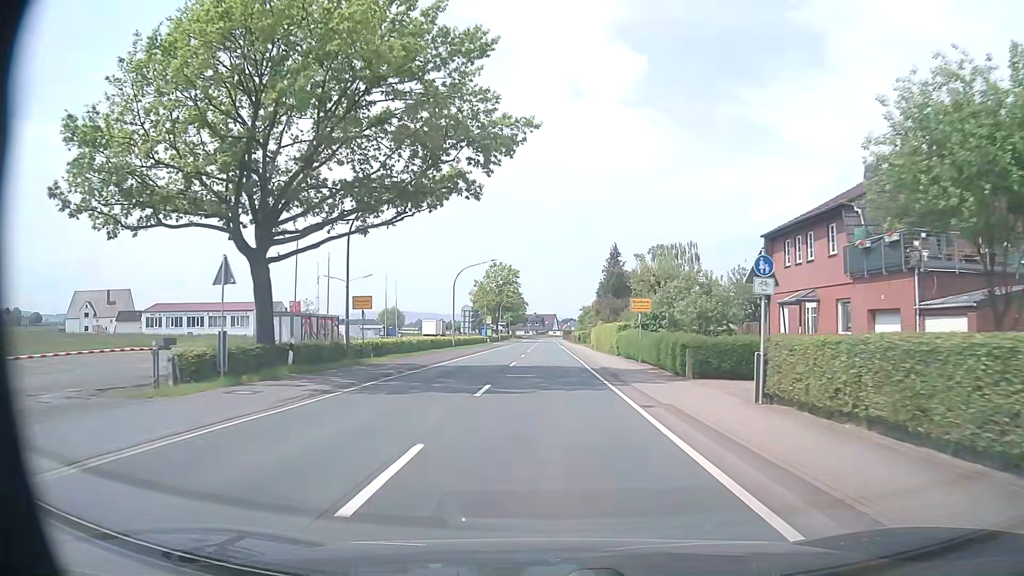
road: primary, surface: asphalt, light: Day
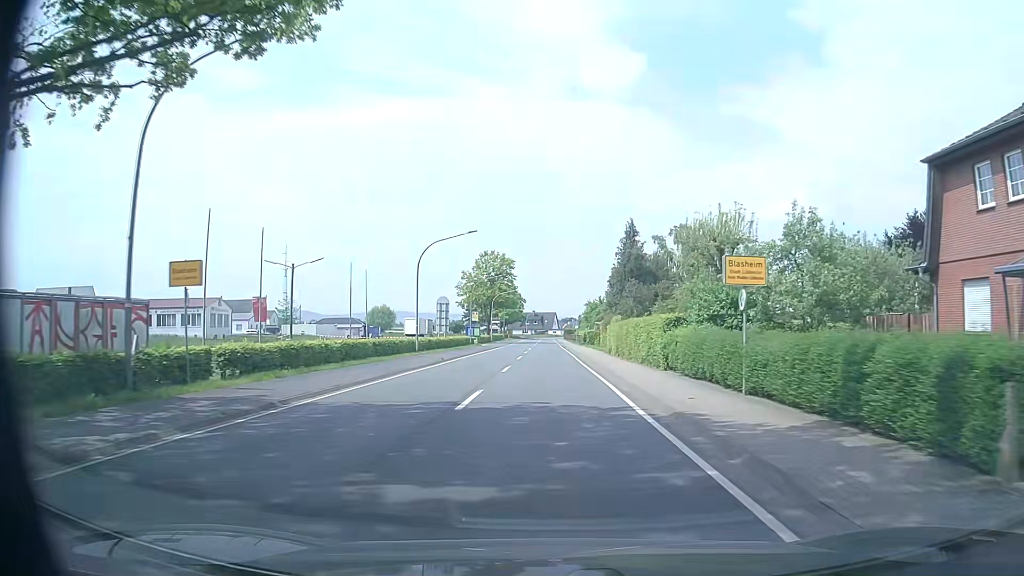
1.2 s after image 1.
(-0.1, +16.1) m; 0°
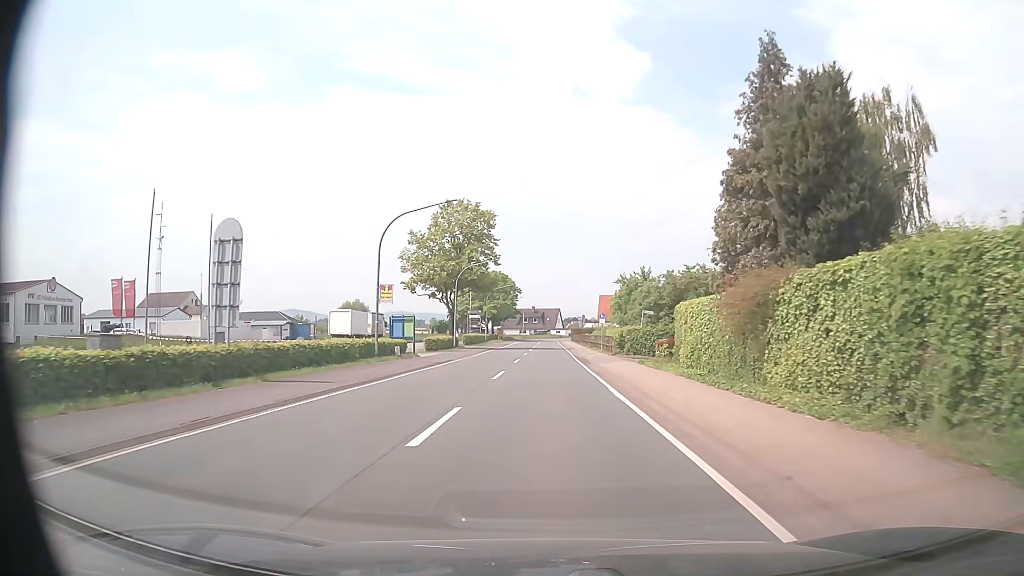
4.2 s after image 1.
(0.0, +40.3) m; 0°
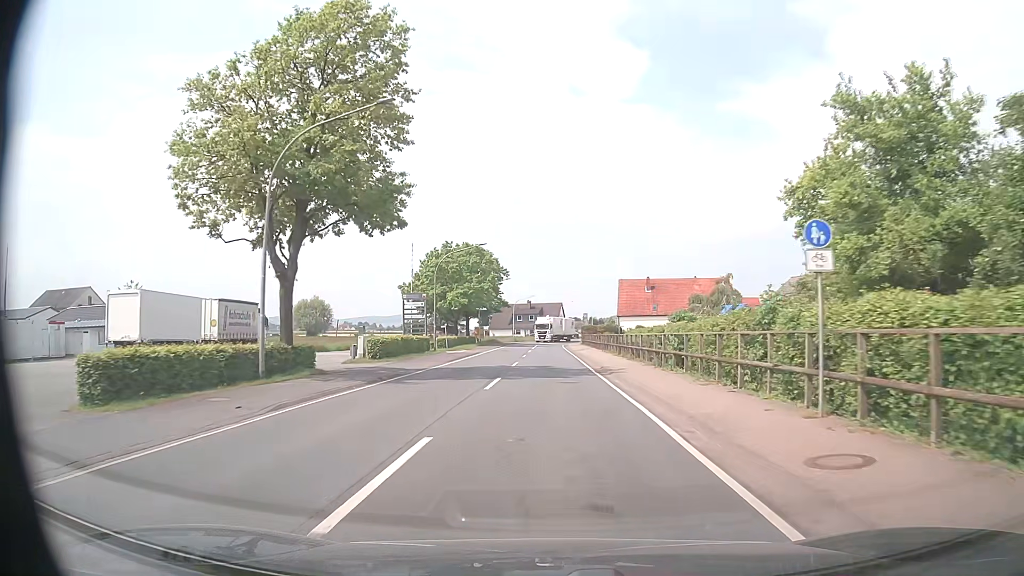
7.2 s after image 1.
(0.0, +40.4) m; 0°
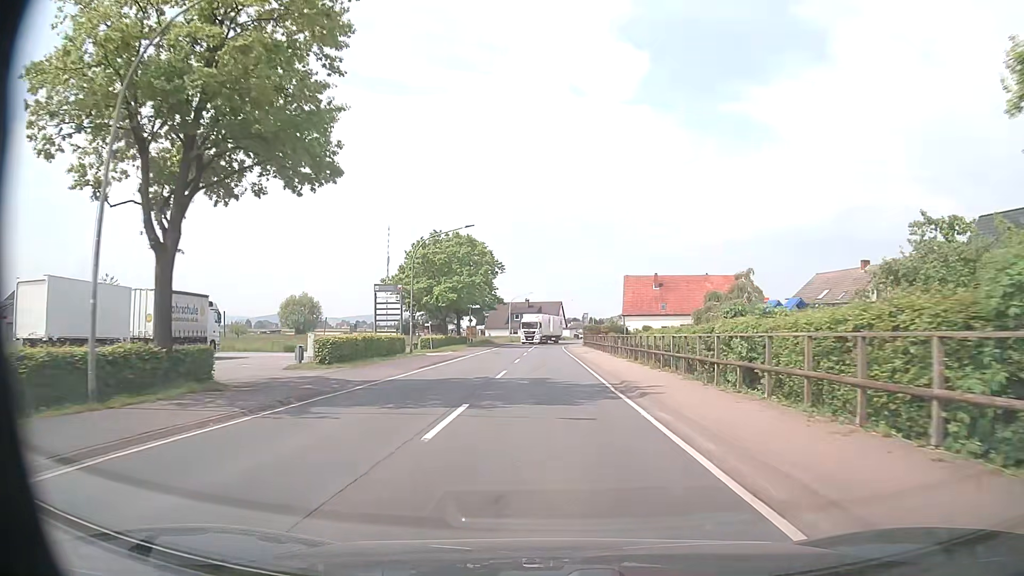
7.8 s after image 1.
(0.0, +8.1) m; 0°
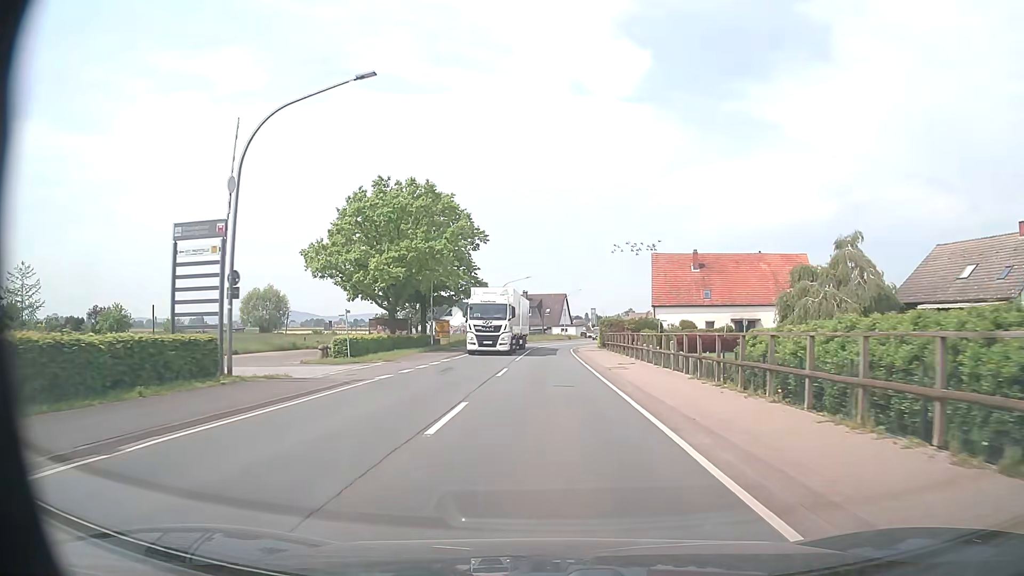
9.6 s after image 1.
(0.0, +24.2) m; 0°
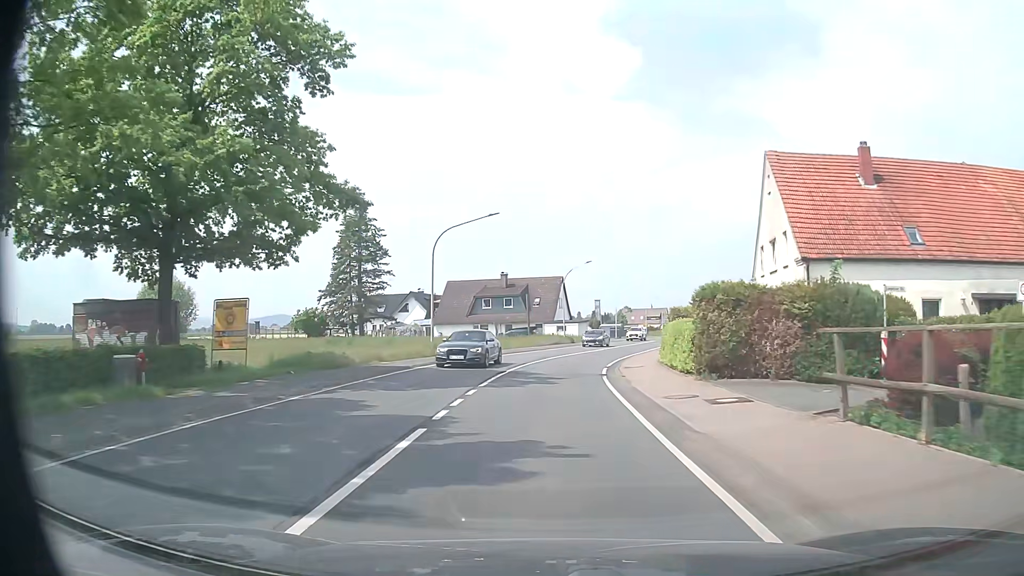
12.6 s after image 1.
(+0.1, +40.3) m; +1°
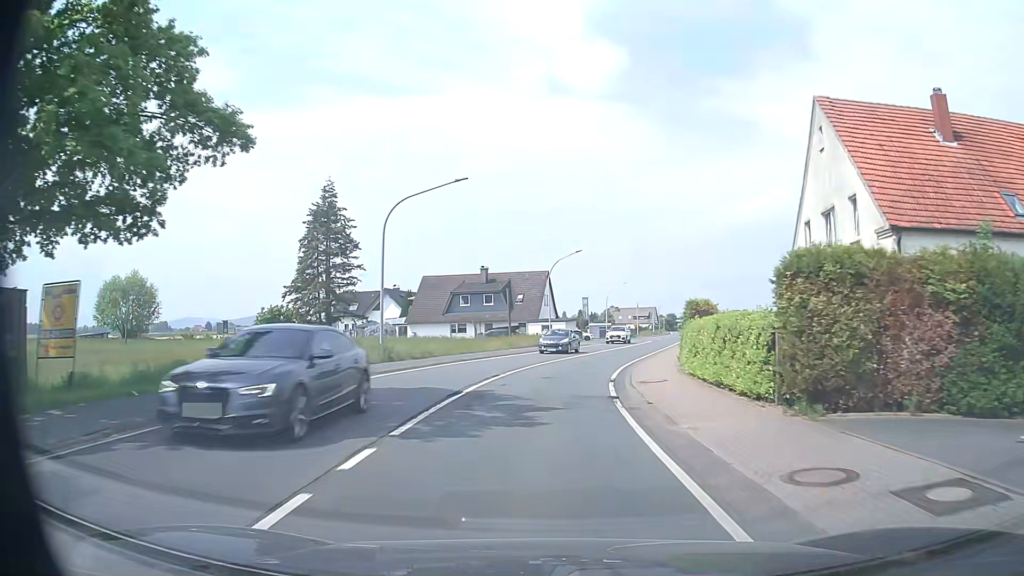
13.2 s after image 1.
(+0.1, +8.1) m; +2°
(0, +10) (+1, +20) (+2, +30) (+4, +40) (+6, +49) (+8, +59) (+11, +69) (+13, +79) (+16, +88) (+18, +98) m
